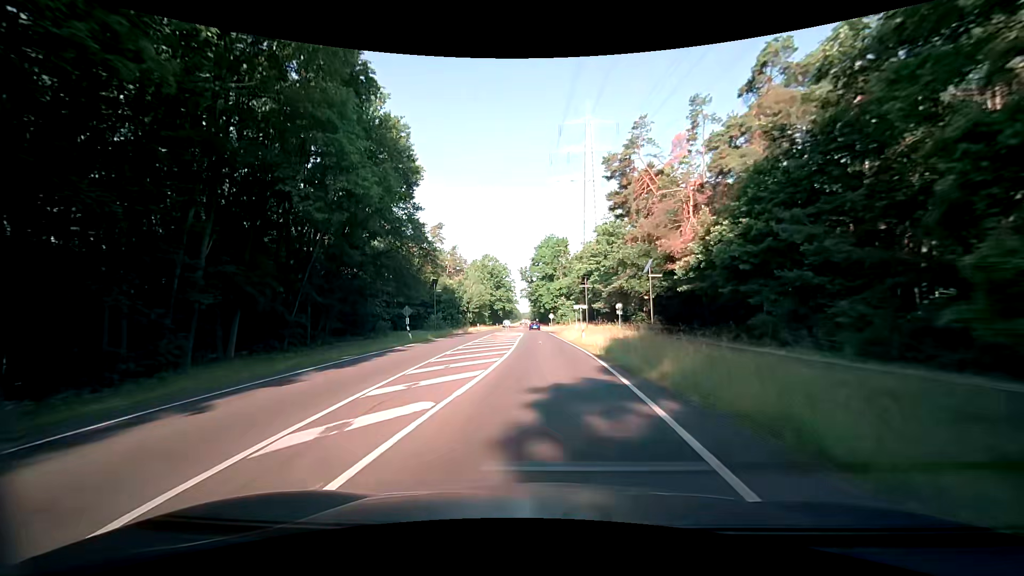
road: secondary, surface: asphalt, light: Day
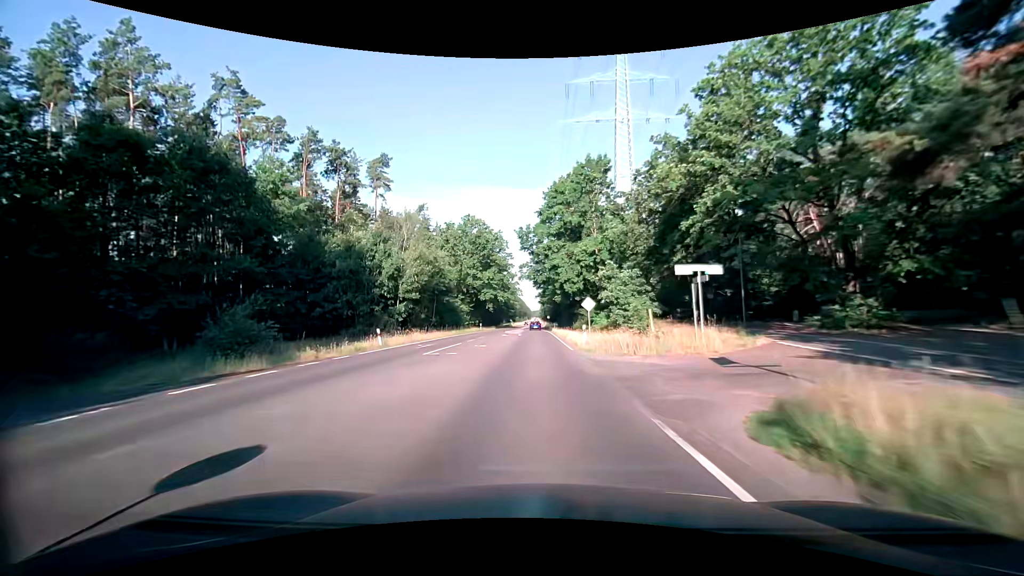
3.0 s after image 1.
(-0.8, +54.9) m; -1°
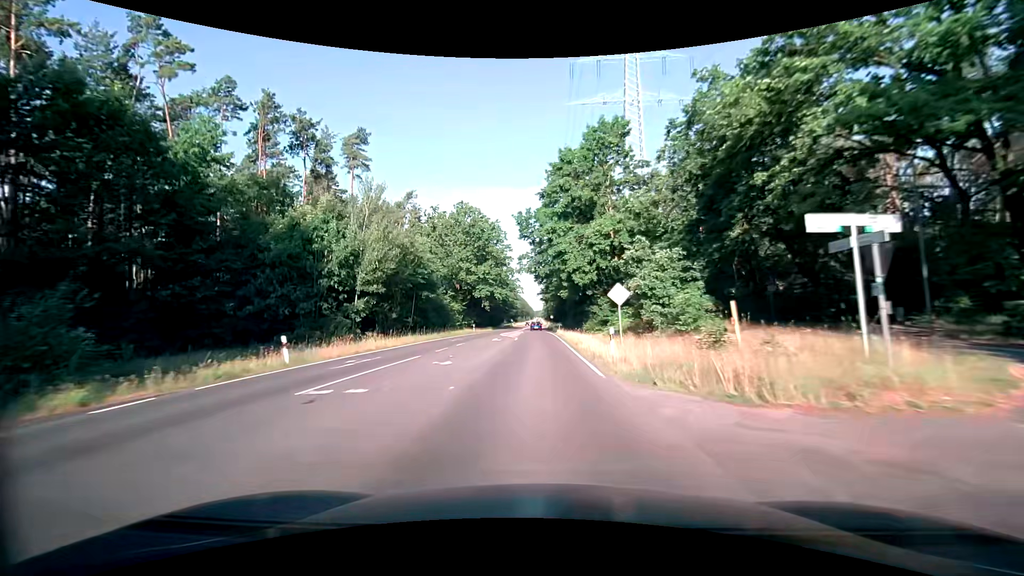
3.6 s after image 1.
(-0.1, +11.0) m; -1°
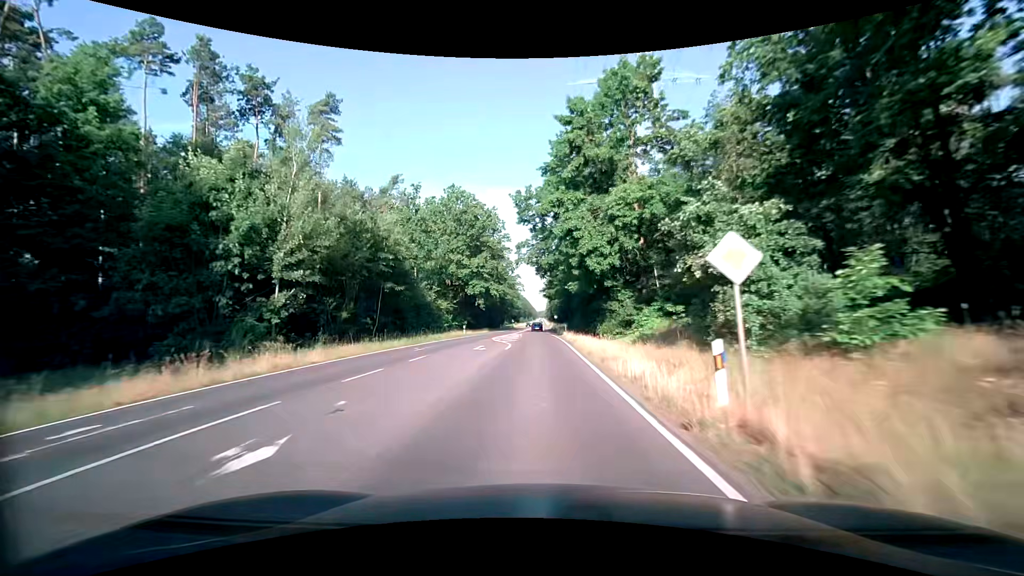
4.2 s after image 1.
(0.0, +11.0) m; 0°
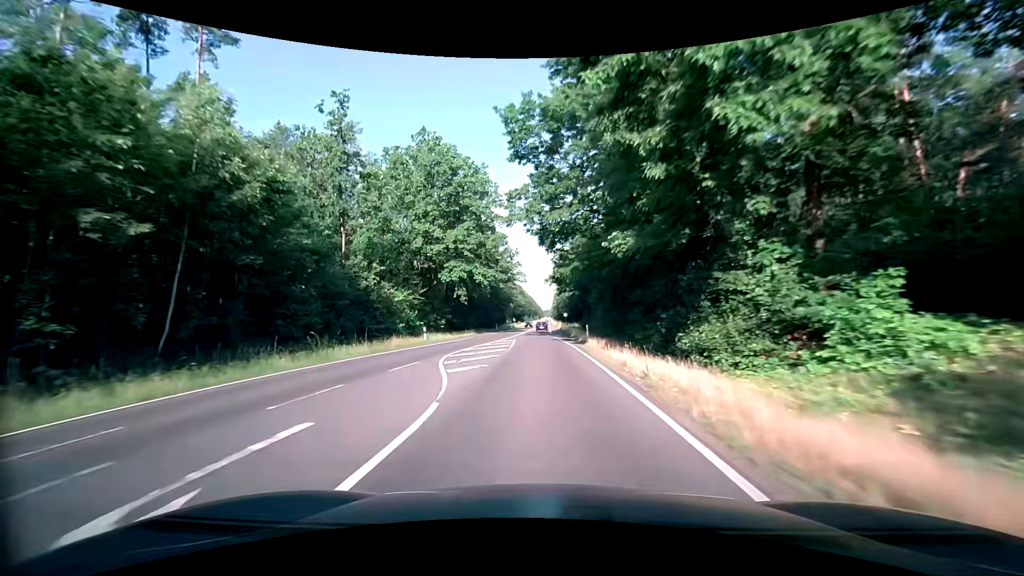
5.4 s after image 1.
(0.0, +21.9) m; 0°
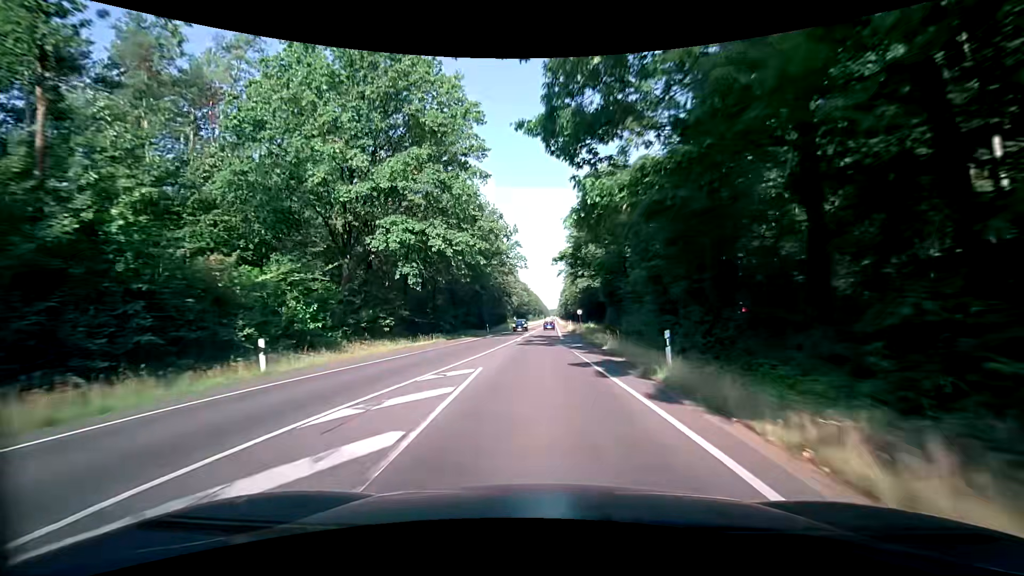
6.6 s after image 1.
(-0.2, +21.9) m; -1°
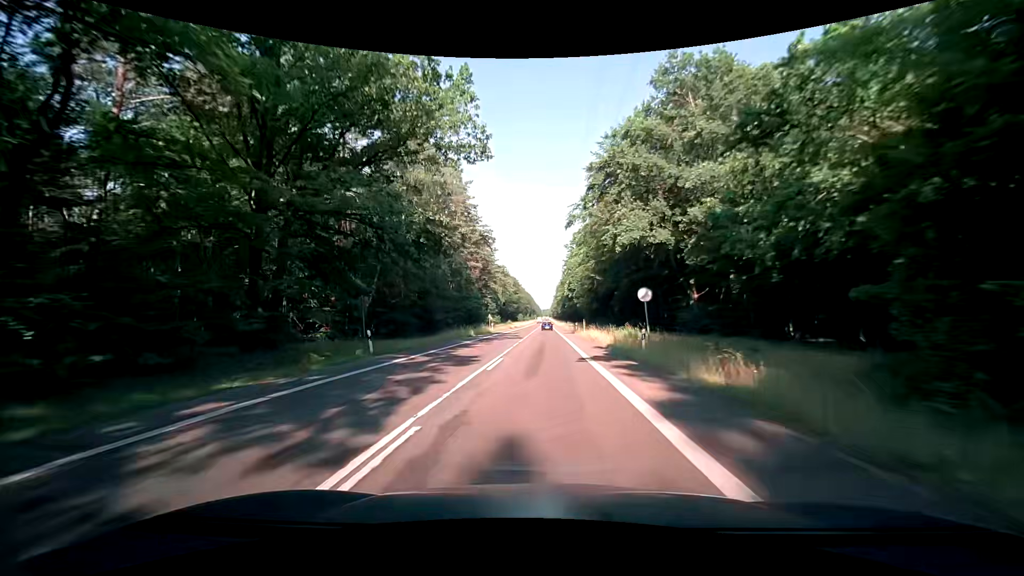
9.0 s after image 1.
(0.0, +43.9) m; +1°
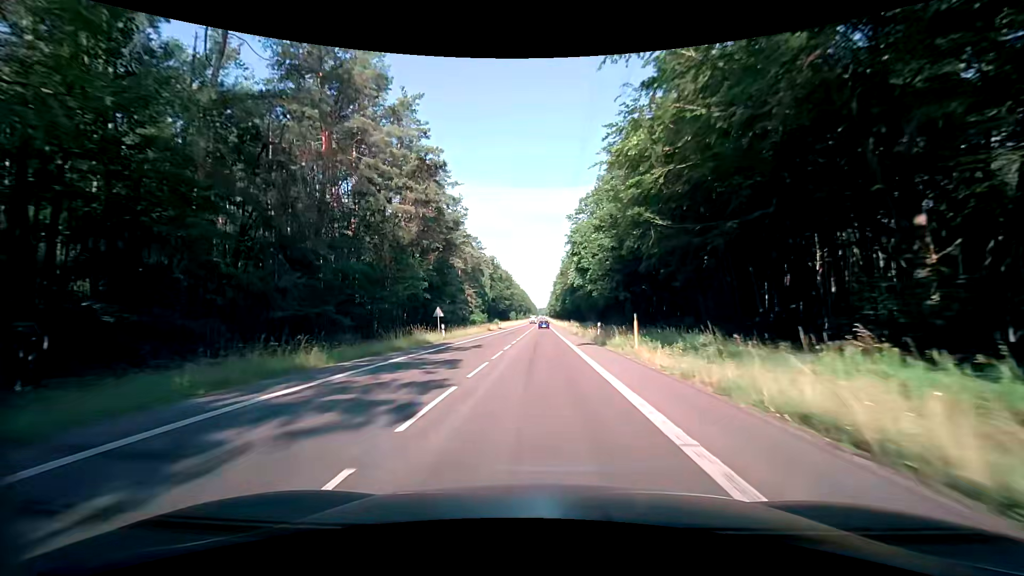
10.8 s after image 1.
(+0.1, +33.1) m; 0°
(0, +10) (0, +20) (0, +30) (0, +40) (0, +50) (0, +60) (0, +70) (0, +80) (0, +90) (0, +100) m
